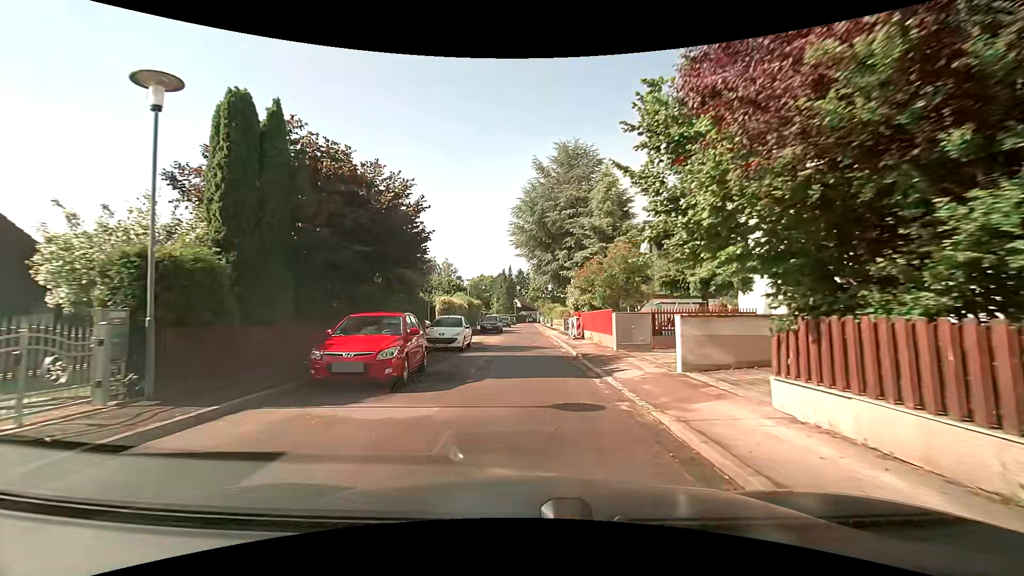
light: Day
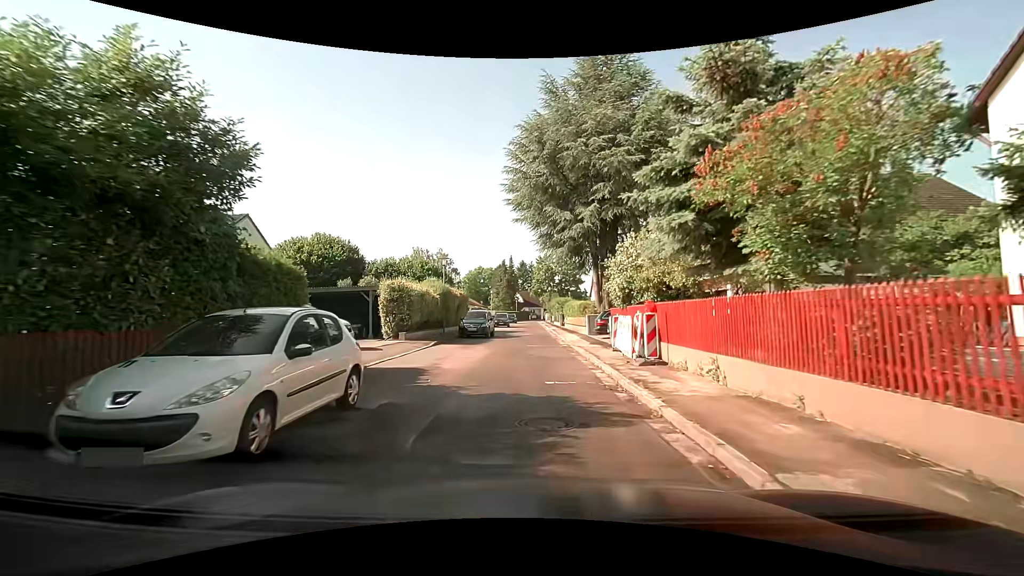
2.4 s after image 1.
(0.0, +15.9) m; 0°
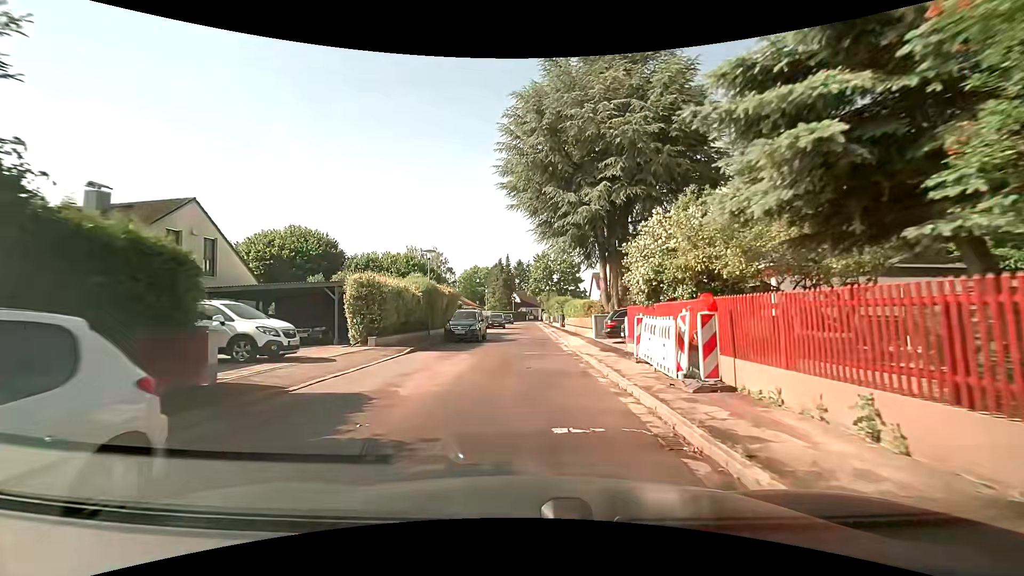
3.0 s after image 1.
(0.0, +4.1) m; 0°
